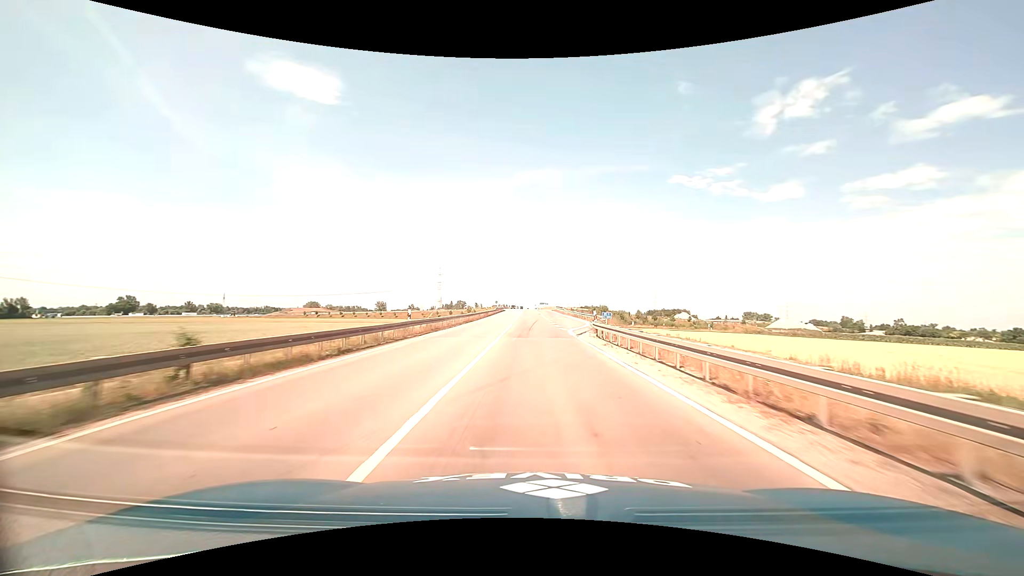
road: primary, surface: asphalt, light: Day
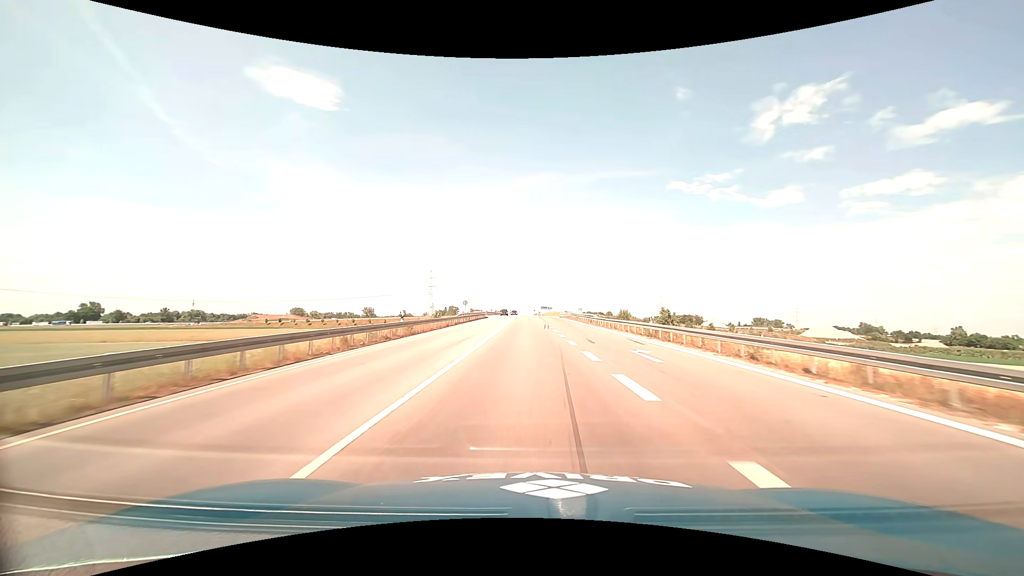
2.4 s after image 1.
(0.0, +49.7) m; 0°
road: trunk
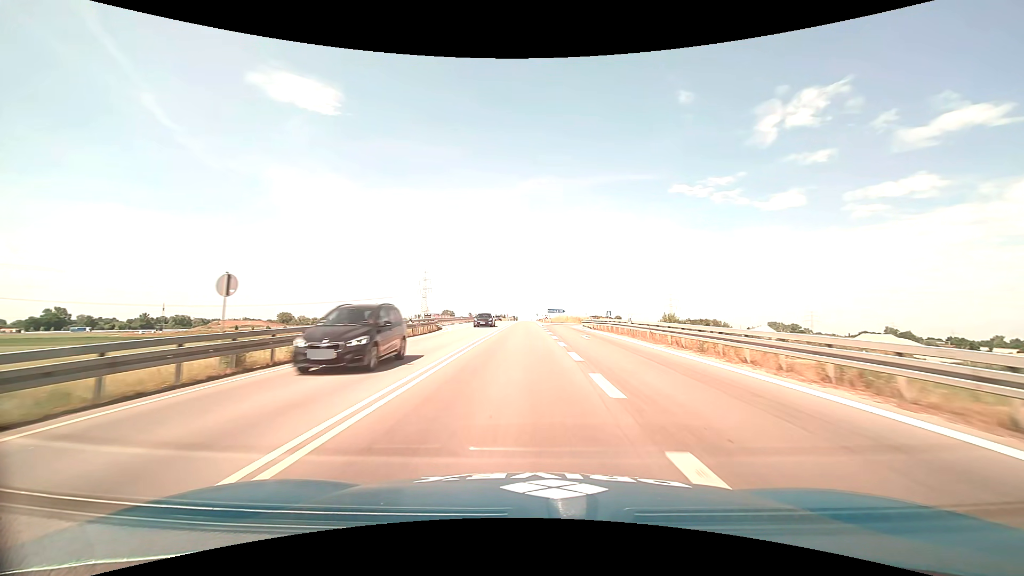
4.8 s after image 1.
(-0.1, +47.8) m; 0°
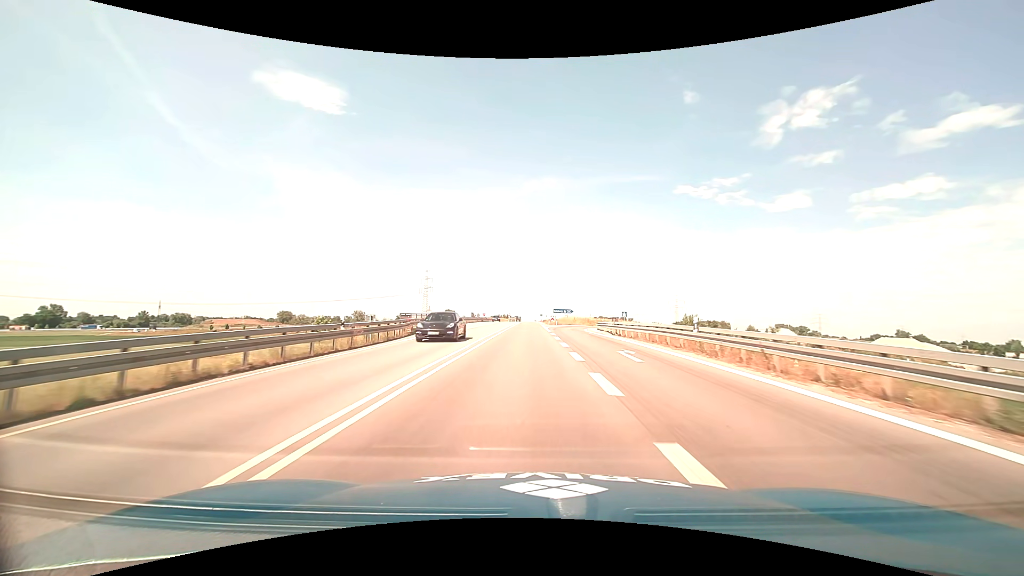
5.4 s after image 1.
(-0.1, +11.7) m; -1°
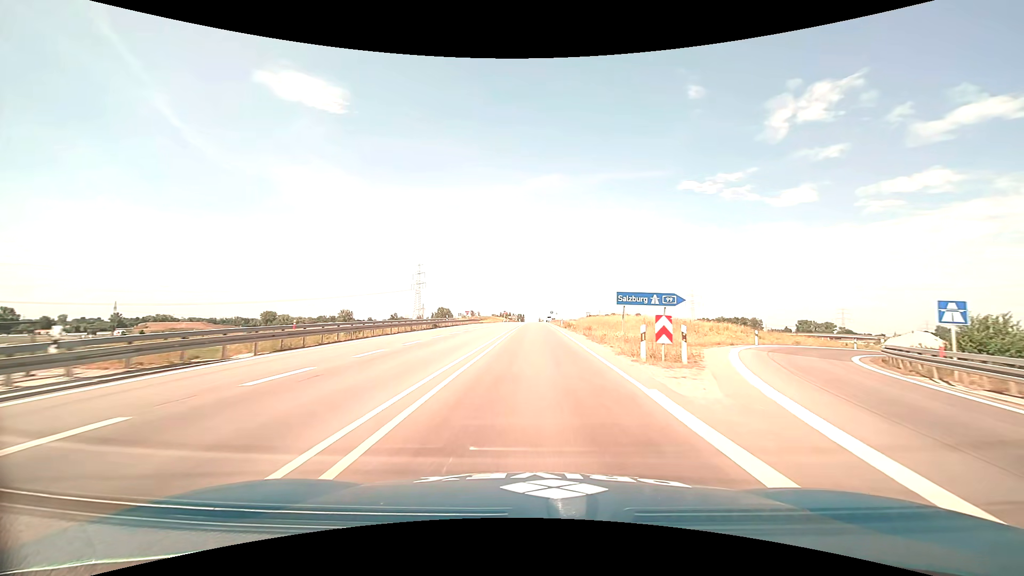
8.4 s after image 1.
(-0.5, +58.7) m; -1°
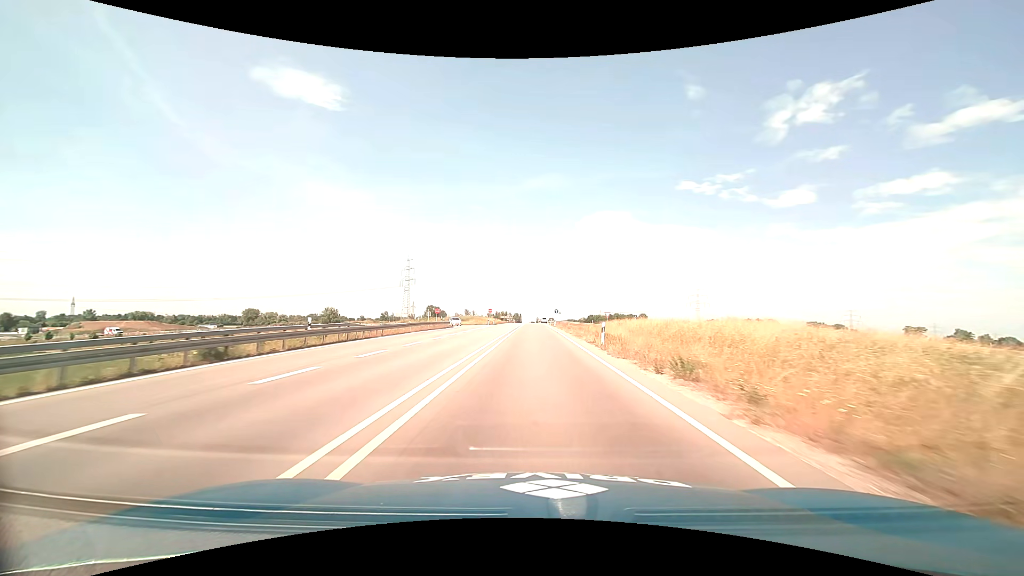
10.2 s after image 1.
(+0.2, +35.9) m; 0°
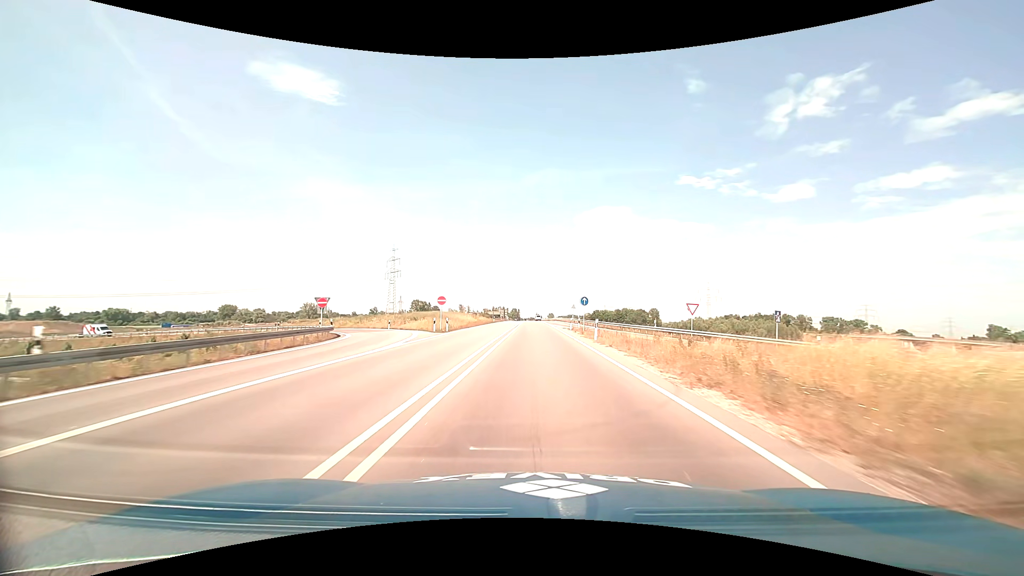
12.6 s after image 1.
(0.0, +47.3) m; 0°
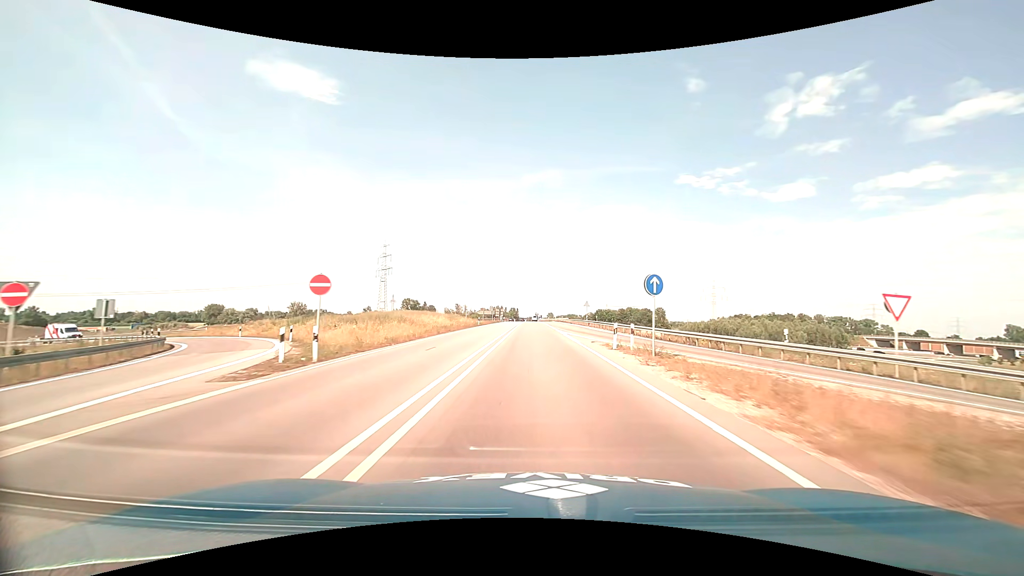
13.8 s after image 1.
(0.0, +23.4) m; 0°
(0, +10) (0, +20) (0, +30) (0, +40) (0, +50) (0, +60) (0, +70) (0, +80) (0, +90) (0, +100) m
